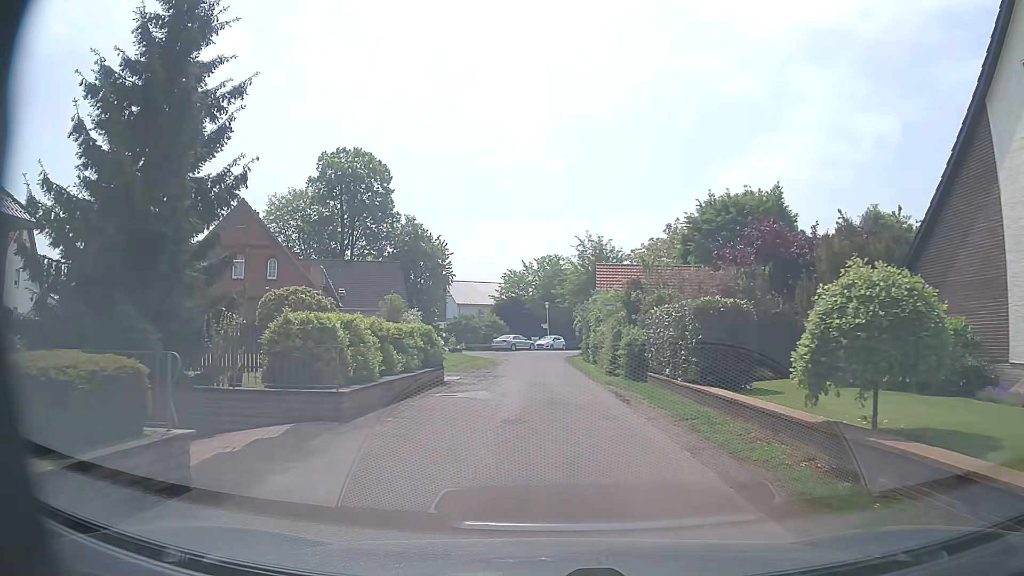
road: residential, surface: asphalt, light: Day
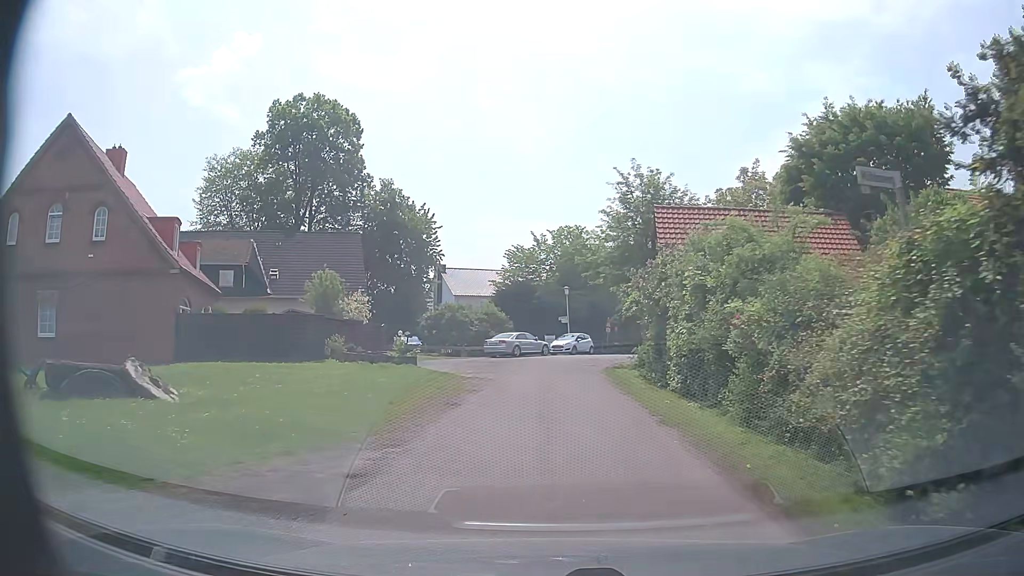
(-0.4, +20.4) m; -2°
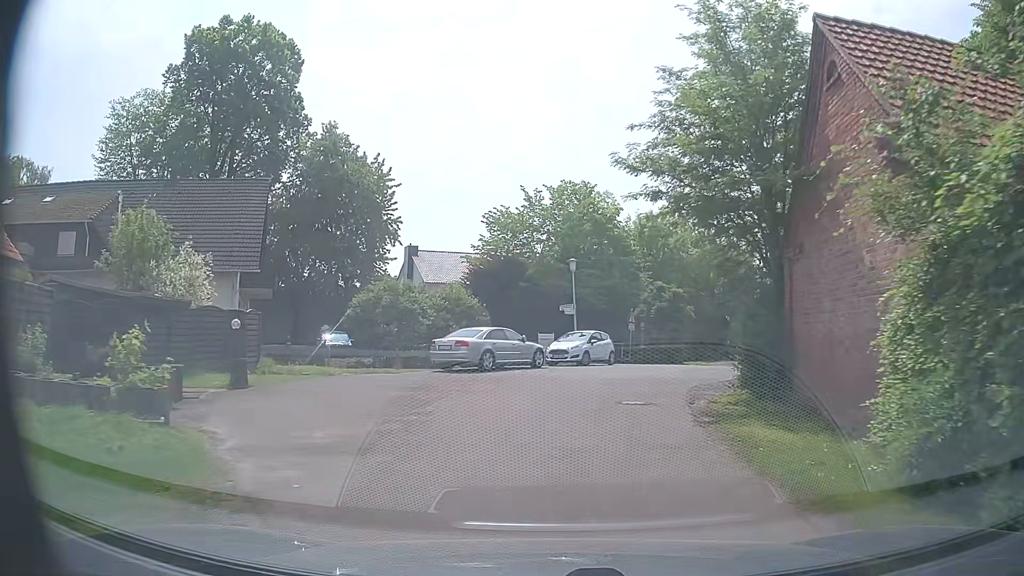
(0.0, +17.2) m; +1°
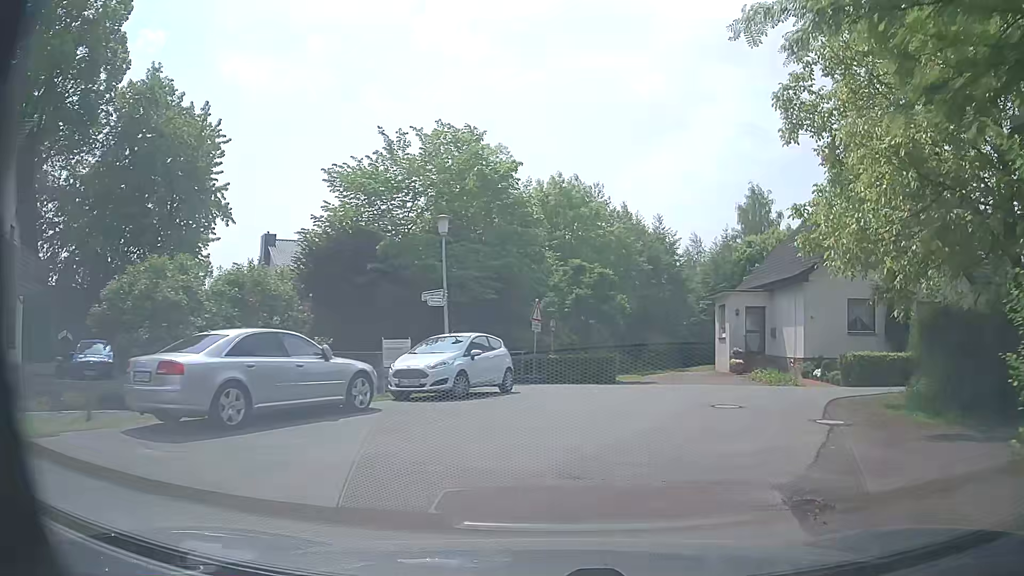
(+0.7, +12.4) m; +10°
